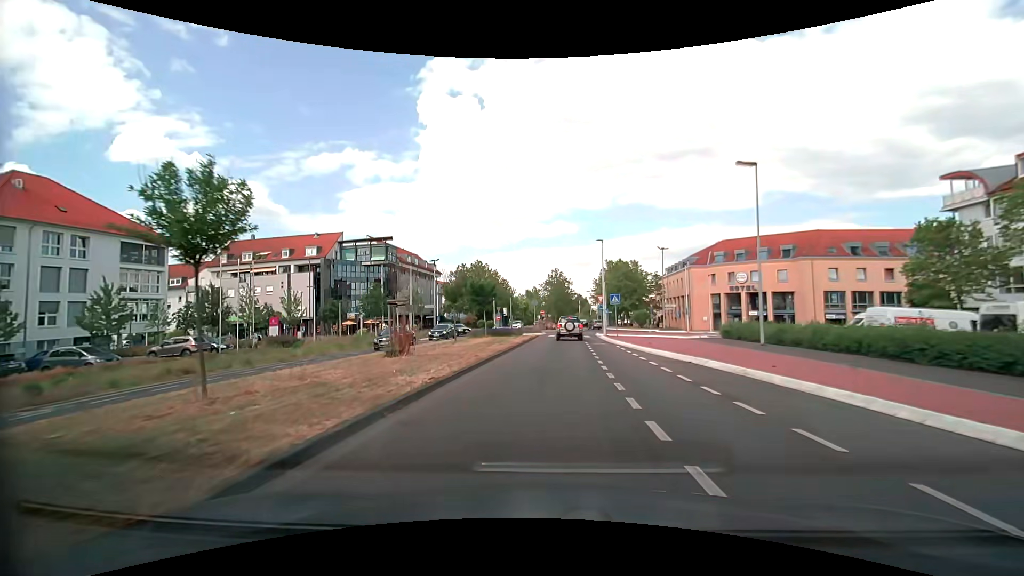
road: secondary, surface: asphalt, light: Day
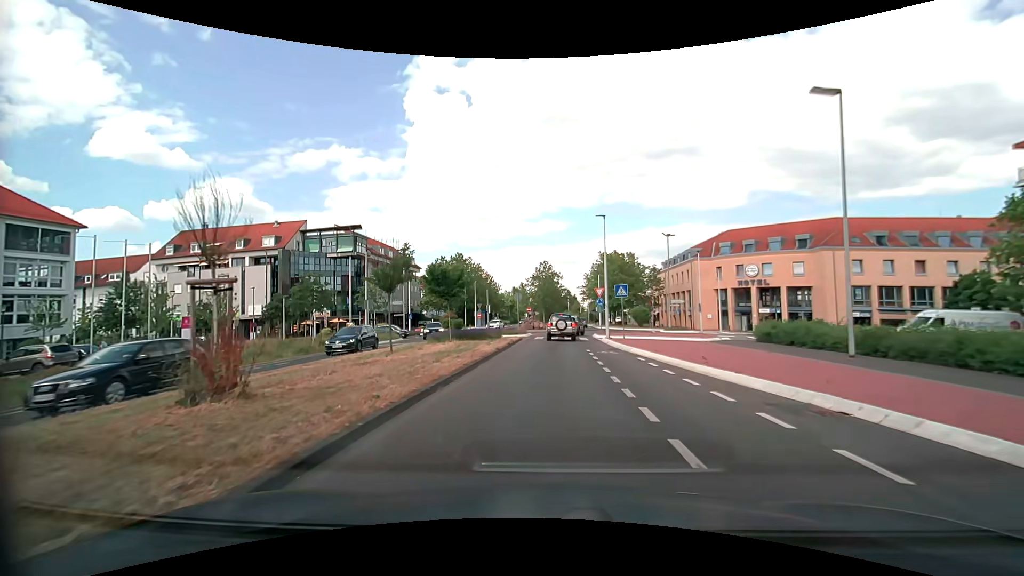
(+0.1, +9.0) m; +2°
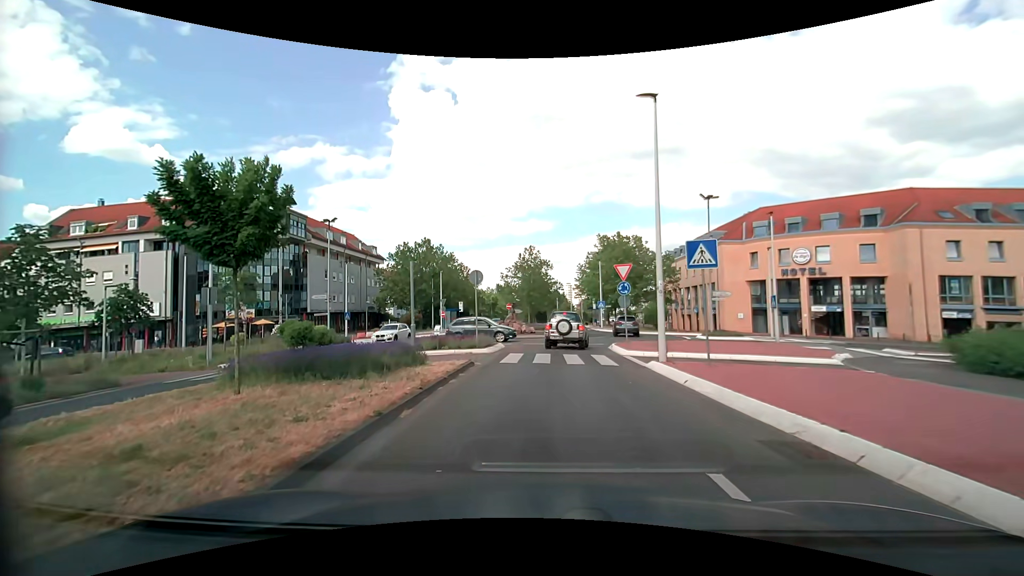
(+0.2, +16.9) m; +1°
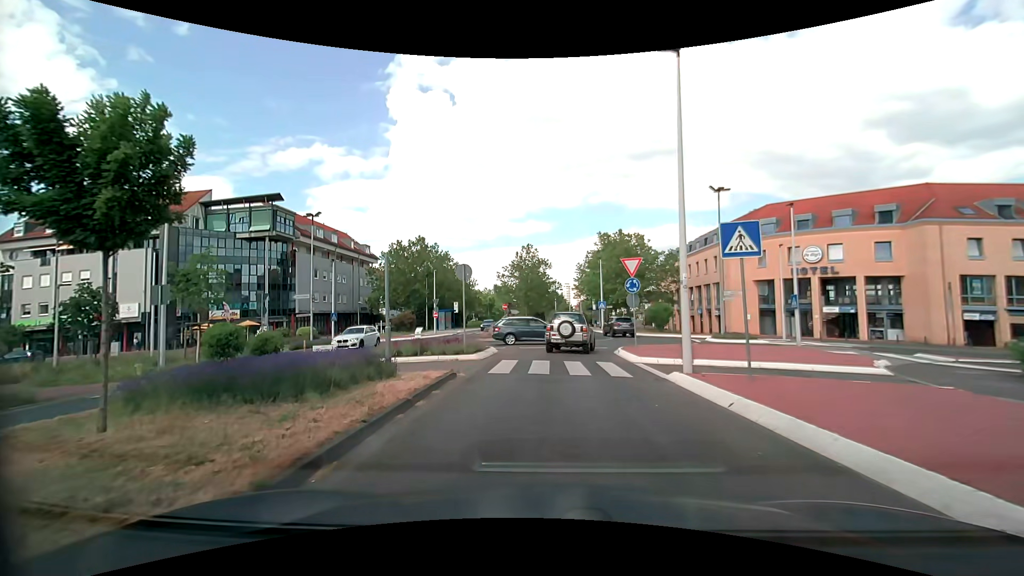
(0.0, +2.6) m; 0°
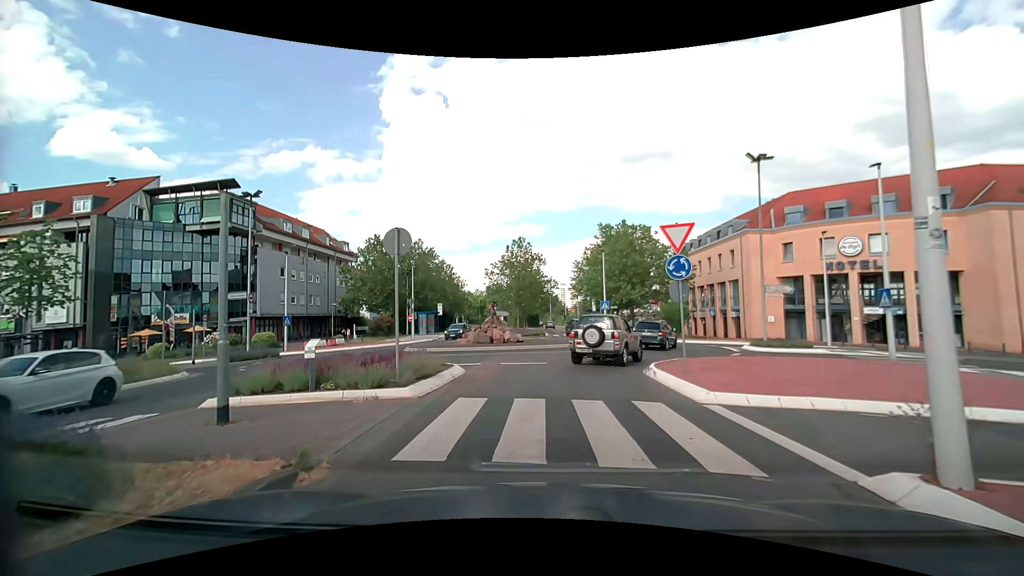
(+0.1, +7.5) m; +1°
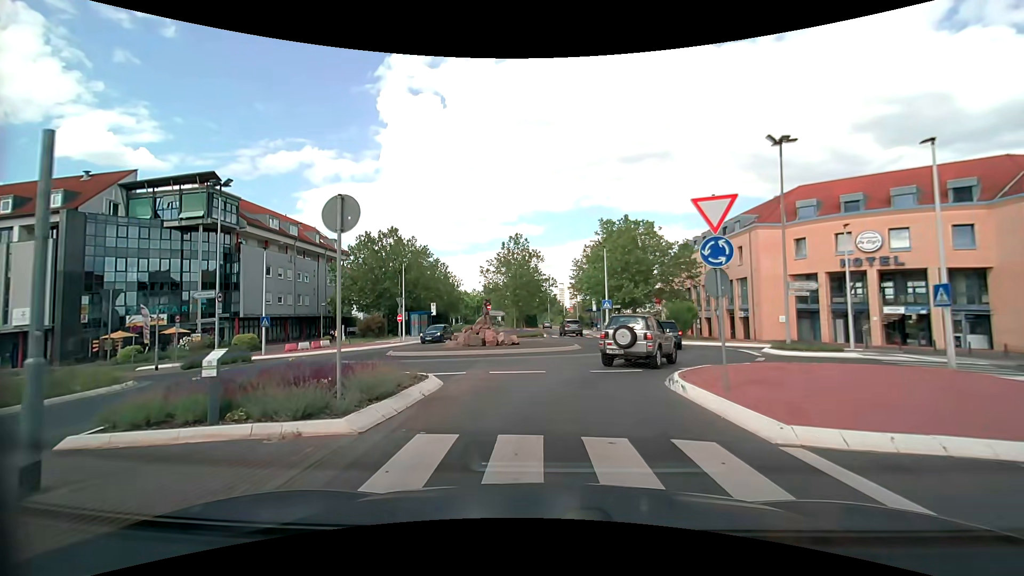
(0.0, +2.8) m; 0°
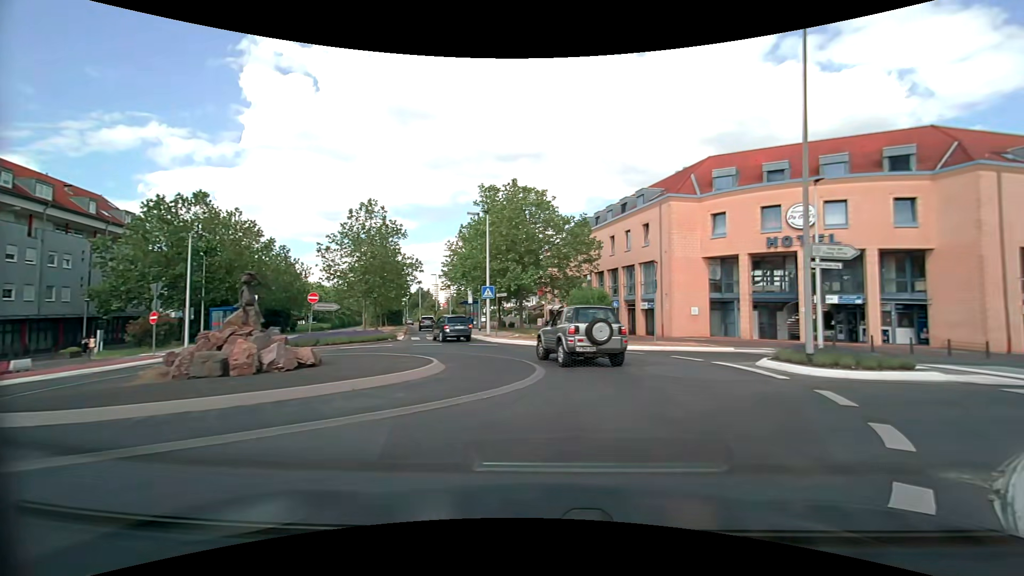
(+0.7, +13.0) m; +14°
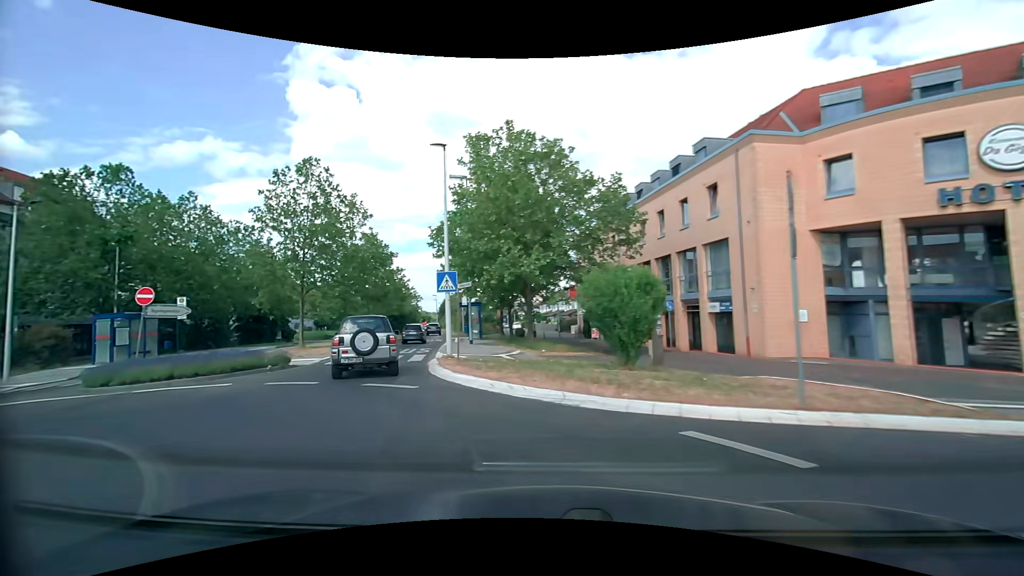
(+1.8, +13.4) m; -5°
(-3, +9) (-6, +19) (-8, +29) (-10, +39) (-11, +48) (-13, +58) (-15, +68) (-17, +78) (-19, +88) (-21, +97) m
